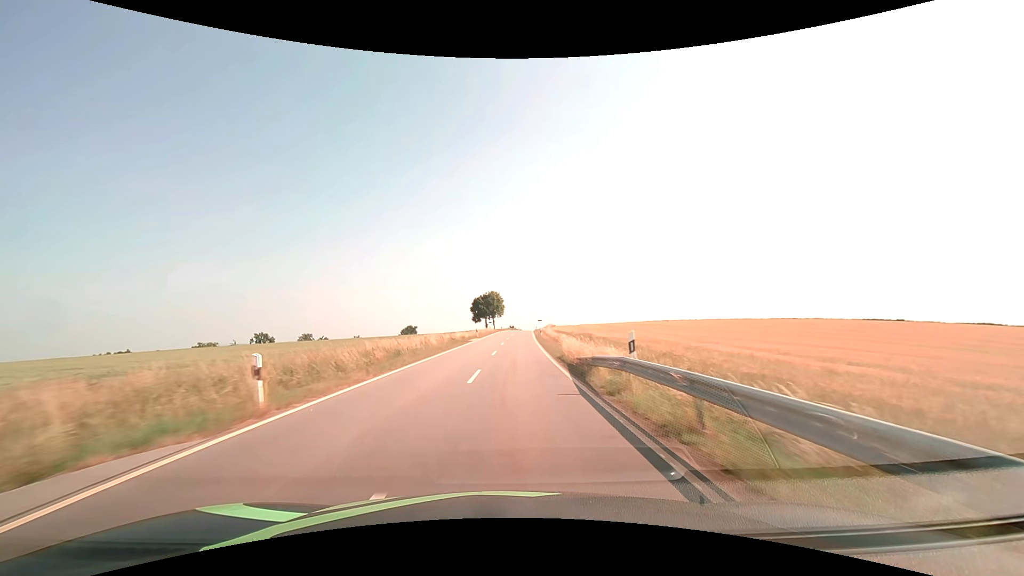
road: tertiary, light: Day
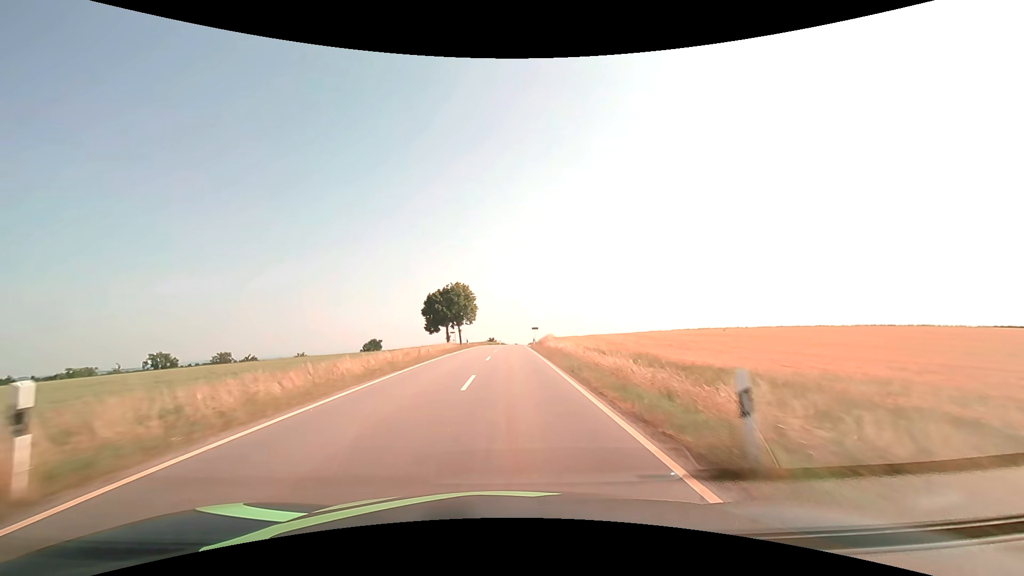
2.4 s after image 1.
(+1.1, +49.6) m; +2°
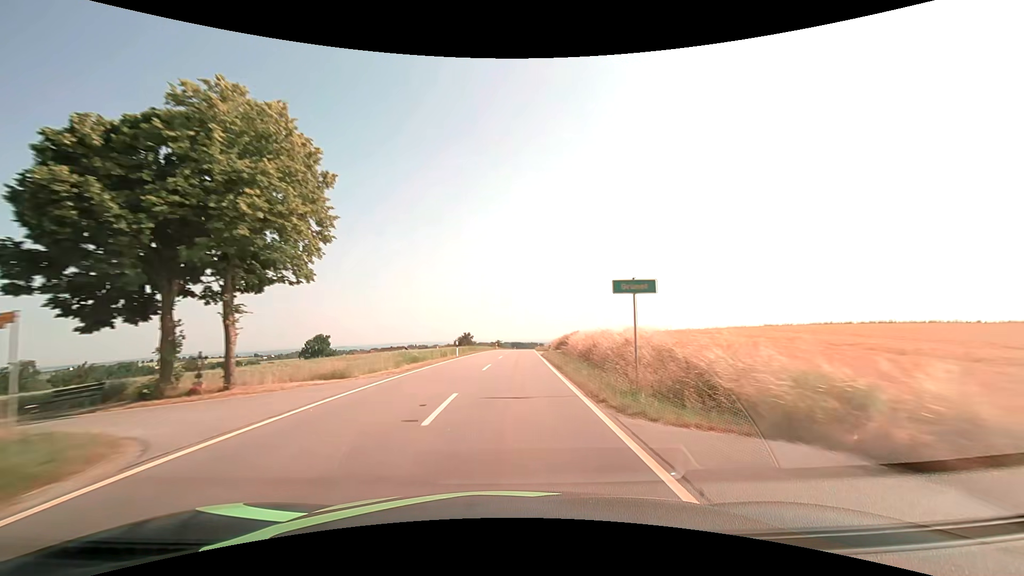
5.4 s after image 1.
(+0.8, +65.3) m; +2°
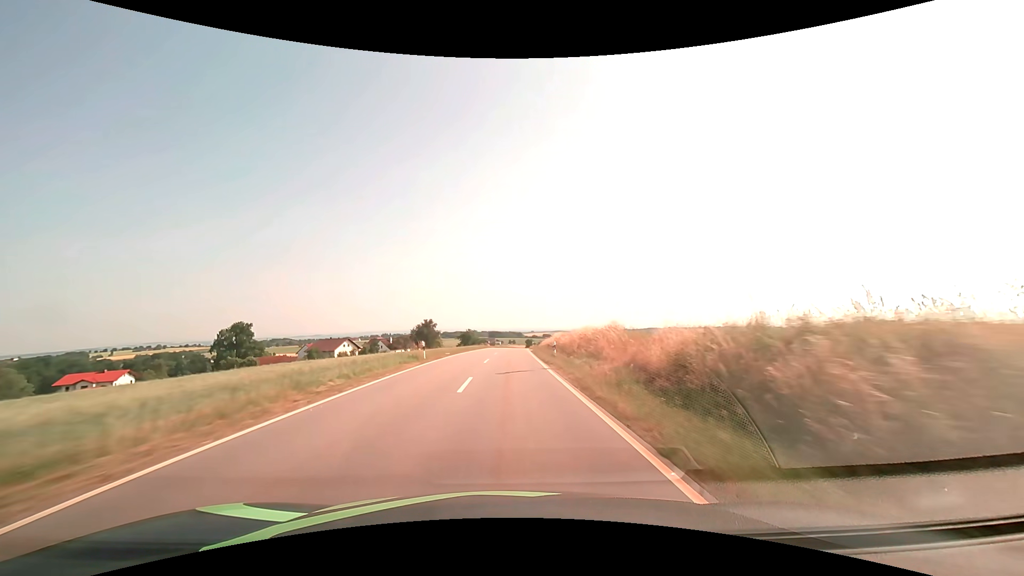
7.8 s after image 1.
(+1.5, +57.1) m; +3°
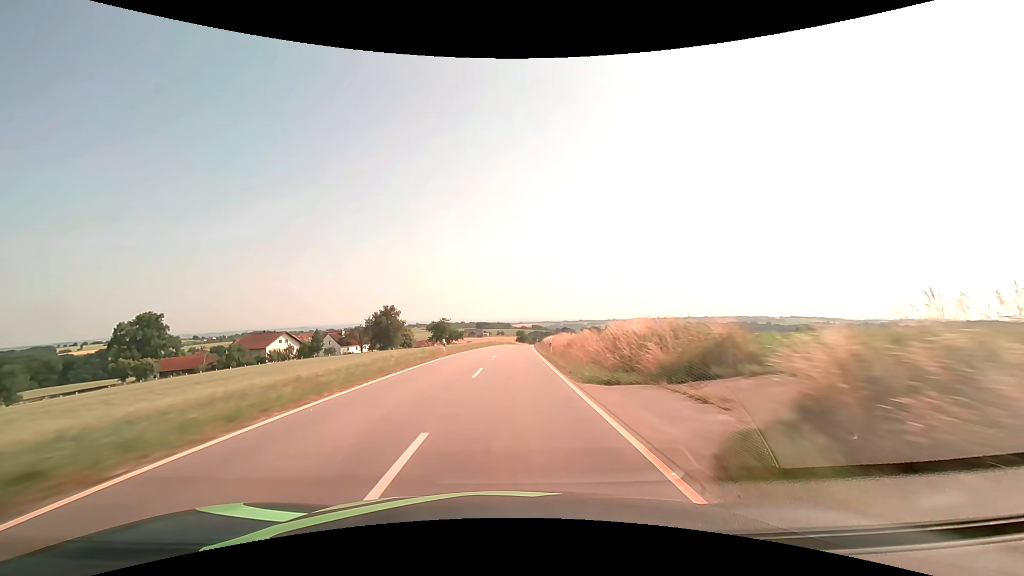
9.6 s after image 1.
(+0.4, +45.4) m; +1°
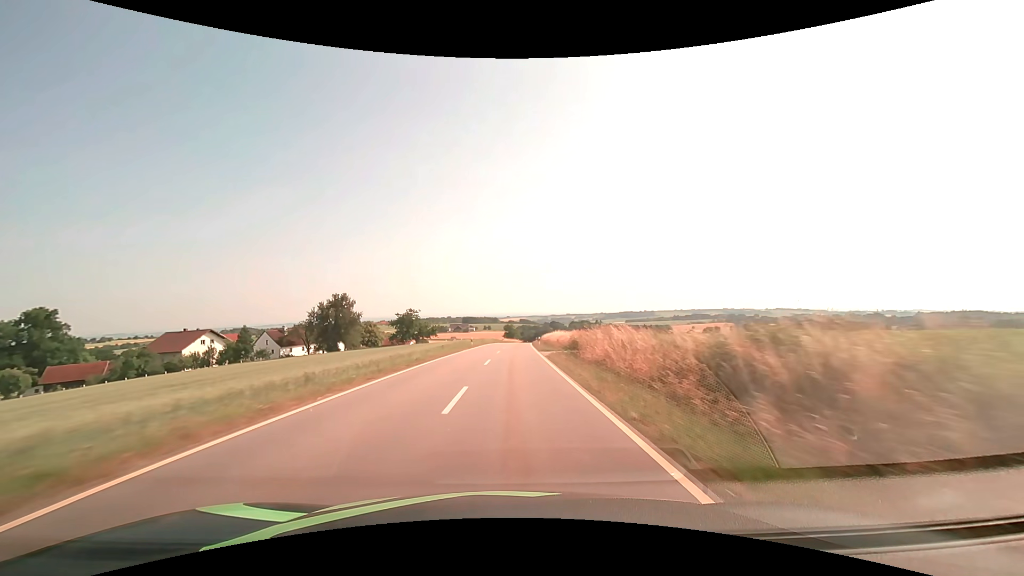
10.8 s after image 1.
(+0.4, +31.0) m; +1°
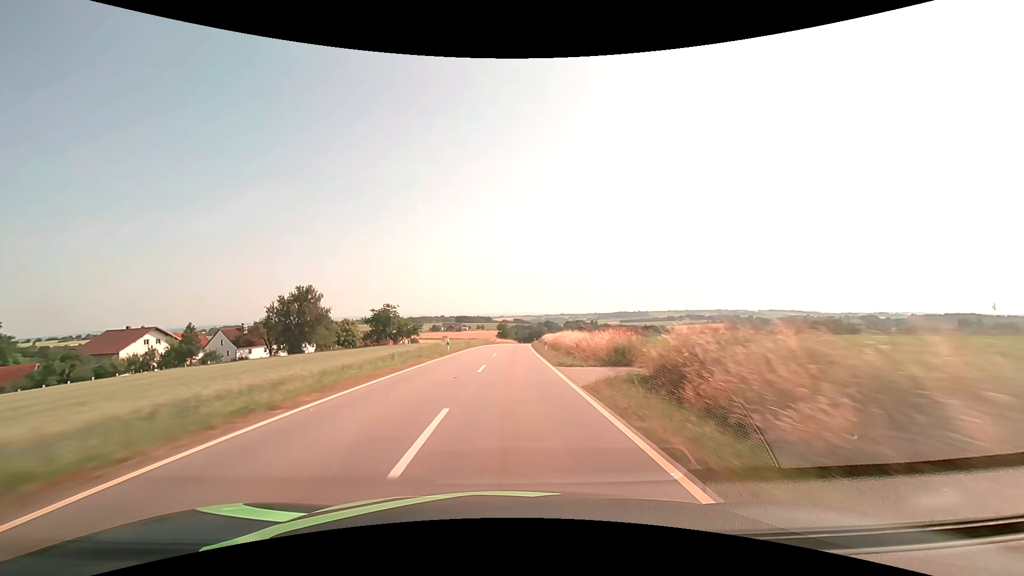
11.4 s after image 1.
(+0.1, +15.6) m; +1°
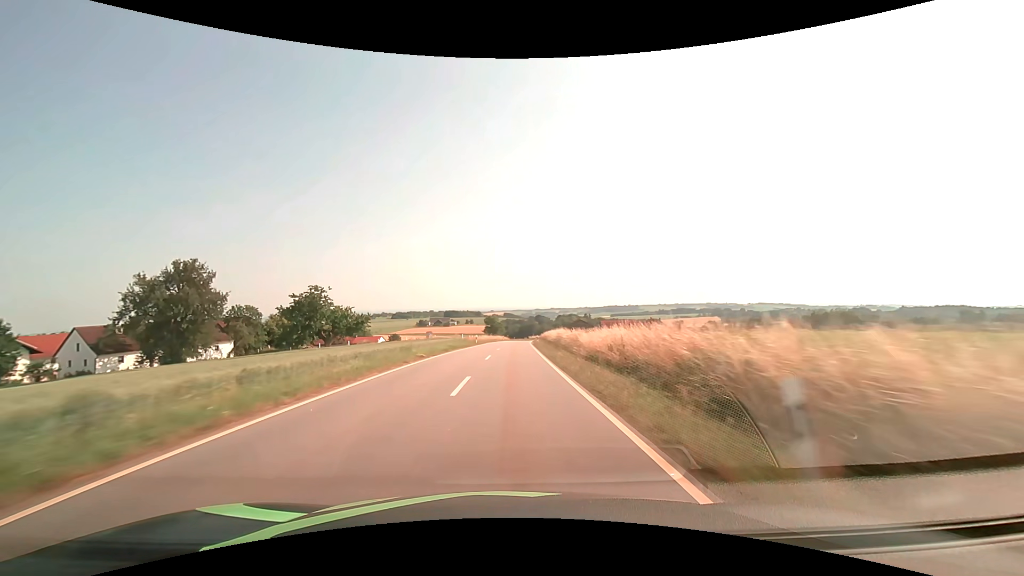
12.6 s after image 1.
(+0.4, +31.2) m; +1°
(0, +10) (0, +20) (0, +30) (0, +40) (+1, +50) (+1, +60) (+2, +70) (+2, +80) (+3, +90) (+3, +100) m
